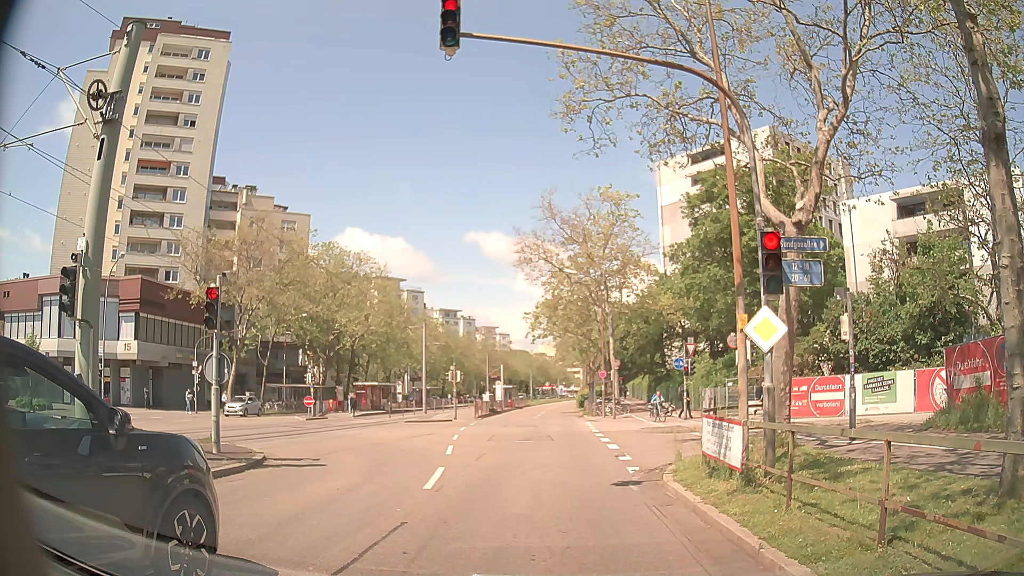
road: tertiary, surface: asphalt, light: Day
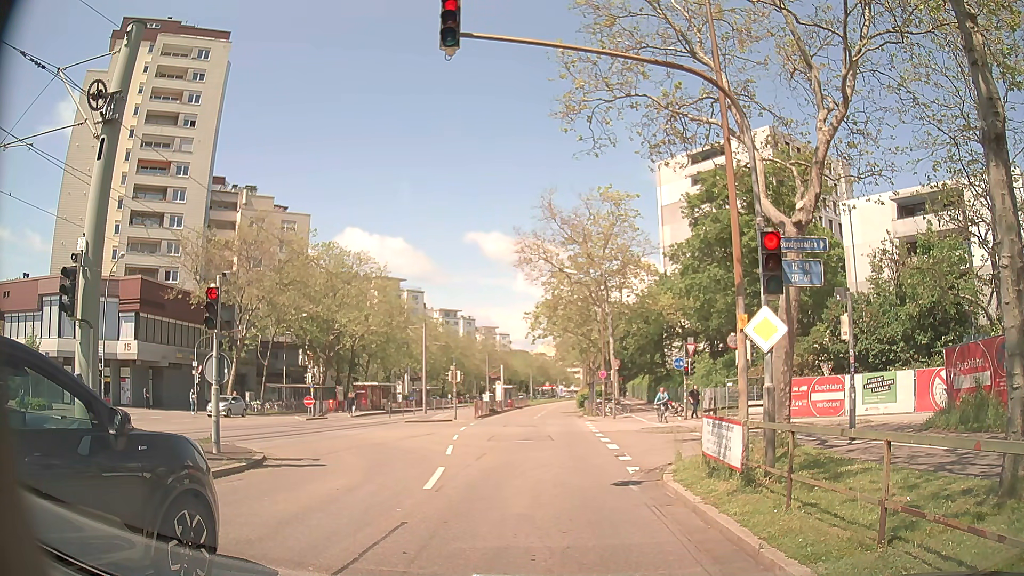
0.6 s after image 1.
(0.0, 0.0) m; 0°
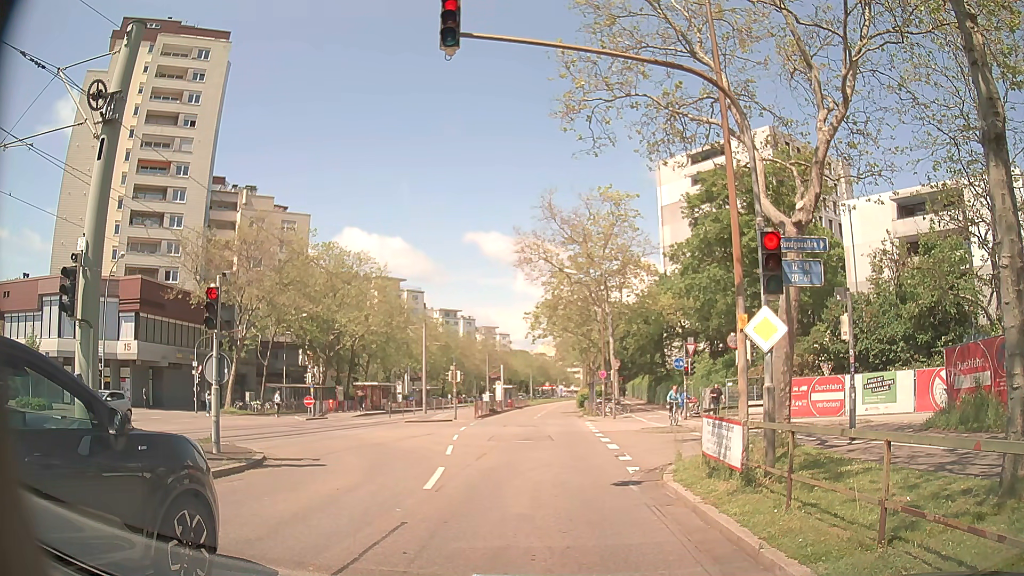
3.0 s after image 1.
(0.0, 0.0) m; 0°
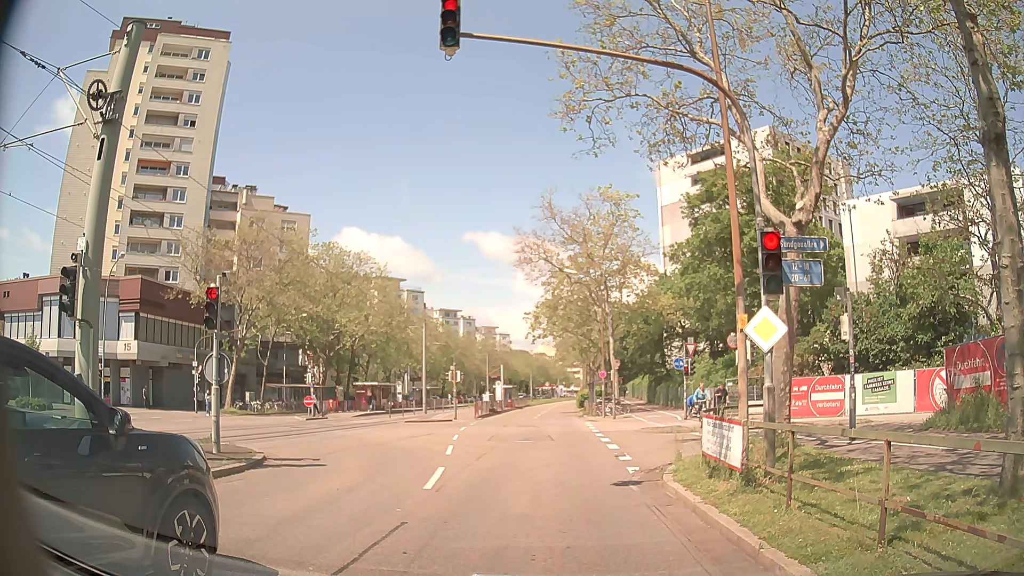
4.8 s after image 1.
(0.0, 0.0) m; 0°
